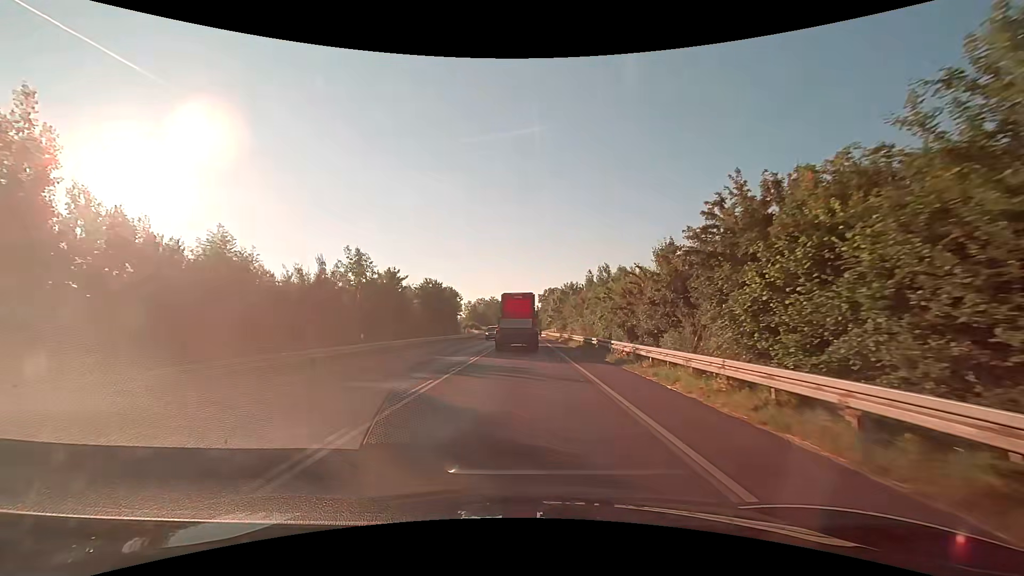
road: secondary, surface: asphalt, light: Day
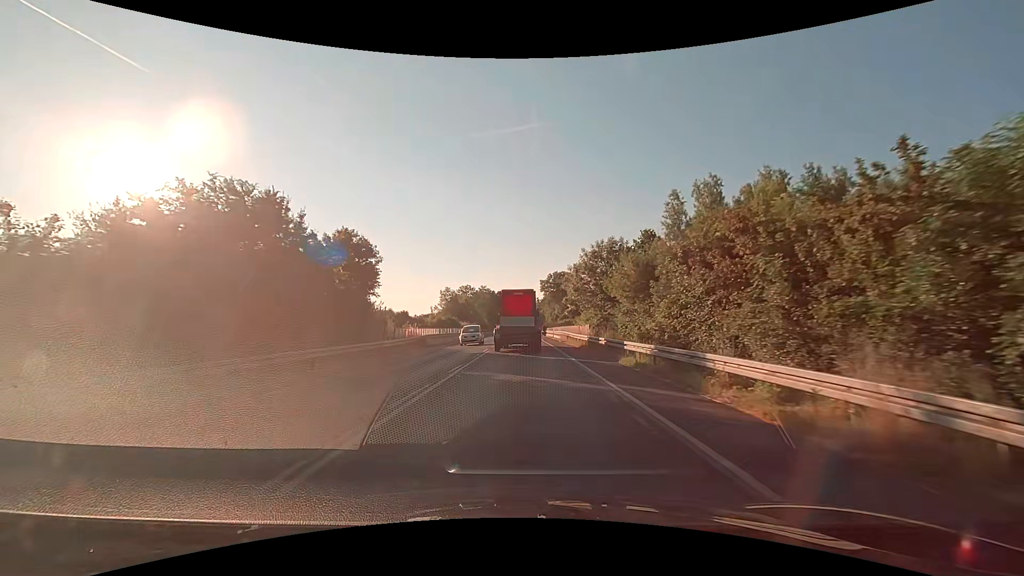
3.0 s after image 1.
(+0.2, +43.9) m; 0°
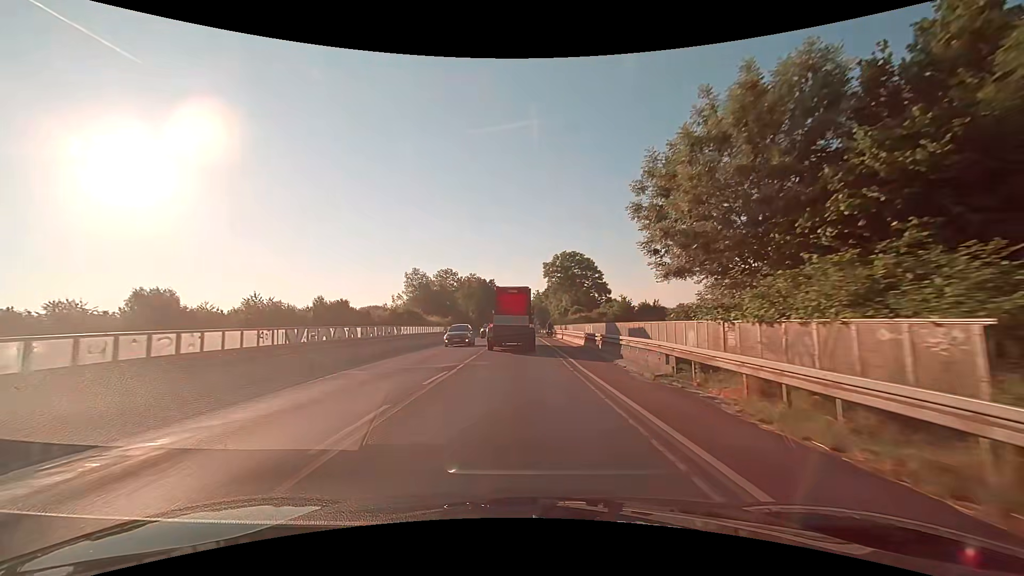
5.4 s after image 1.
(+0.1, +34.2) m; 0°
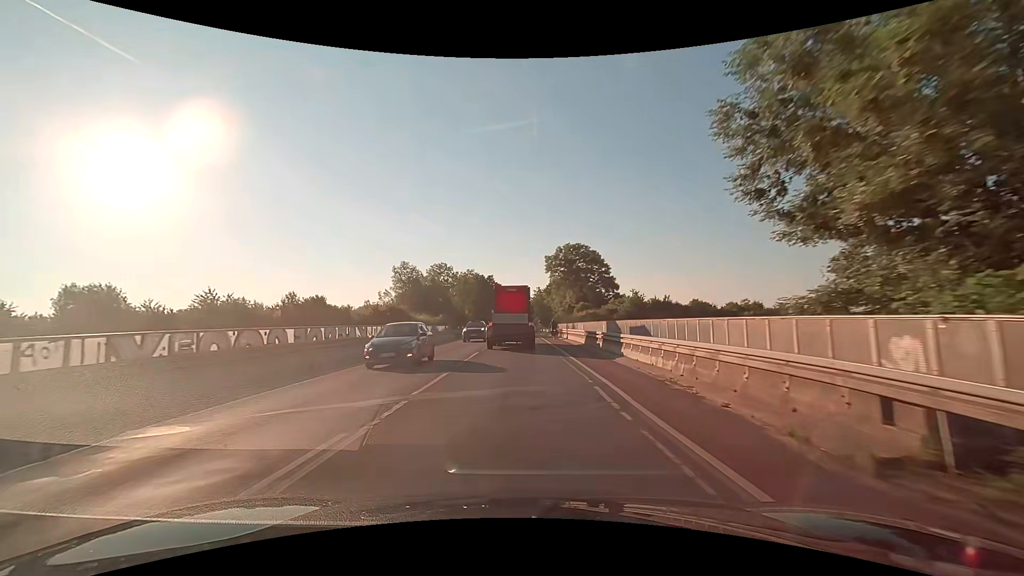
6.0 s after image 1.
(0.0, +8.4) m; 0°
(0, +10) (0, +20) (0, +30) (0, +40) (0, +50) (0, +60) (0, +70) (0, +80) (-1, +90) (-1, +100) m
